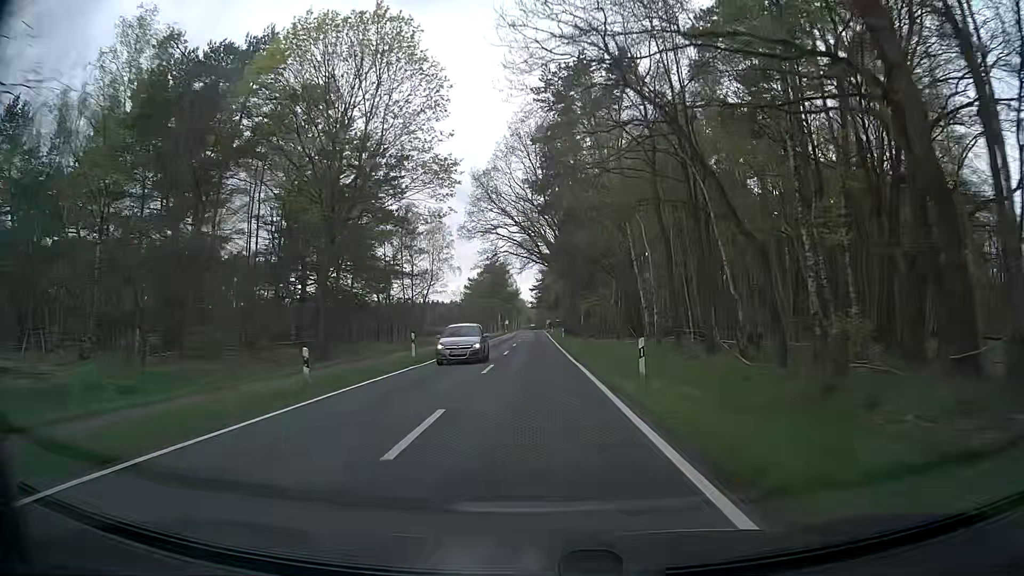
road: secondary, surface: asphalt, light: Day
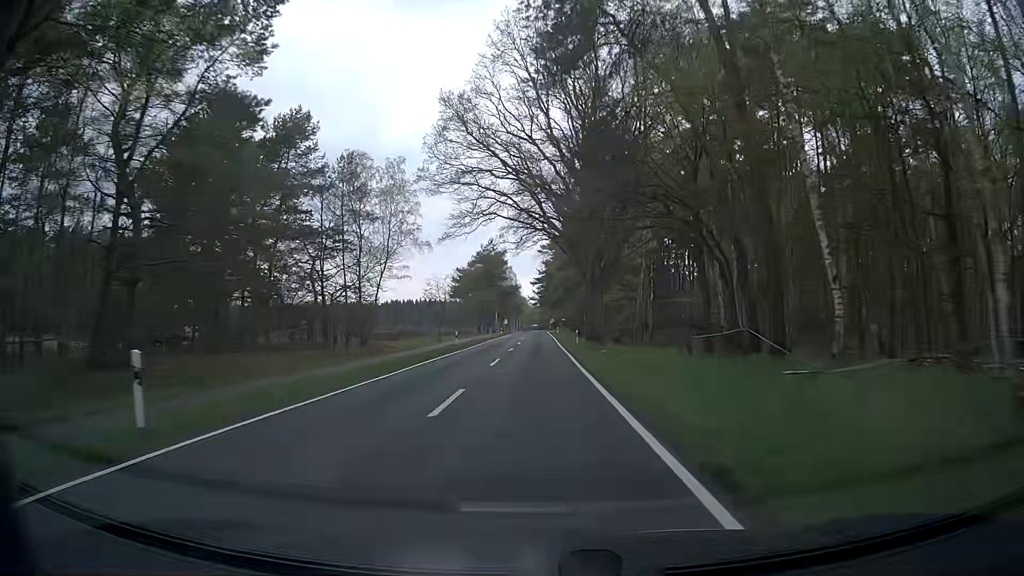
(-0.3, +21.3) m; -1°
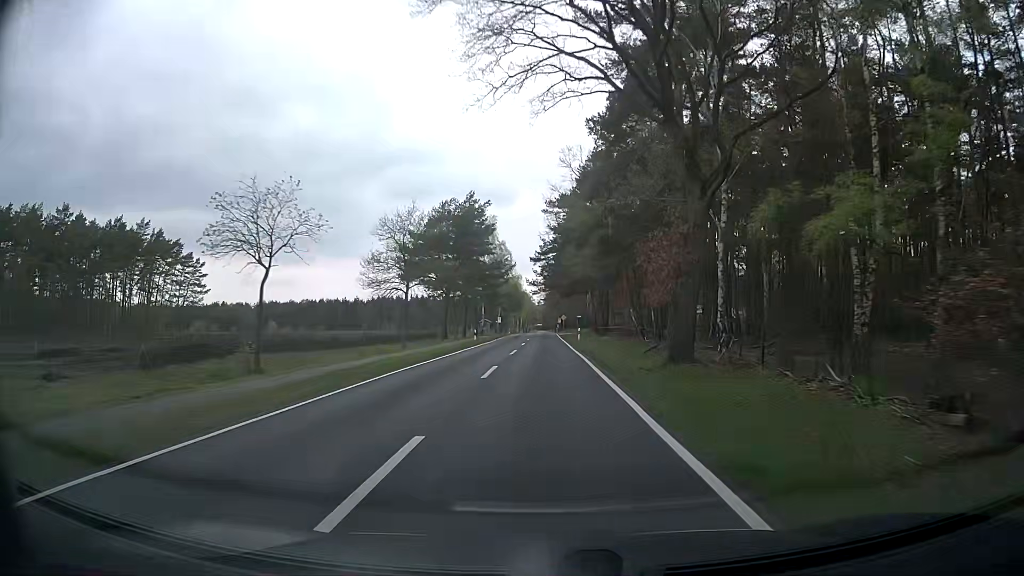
(-0.1, +42.8) m; 0°
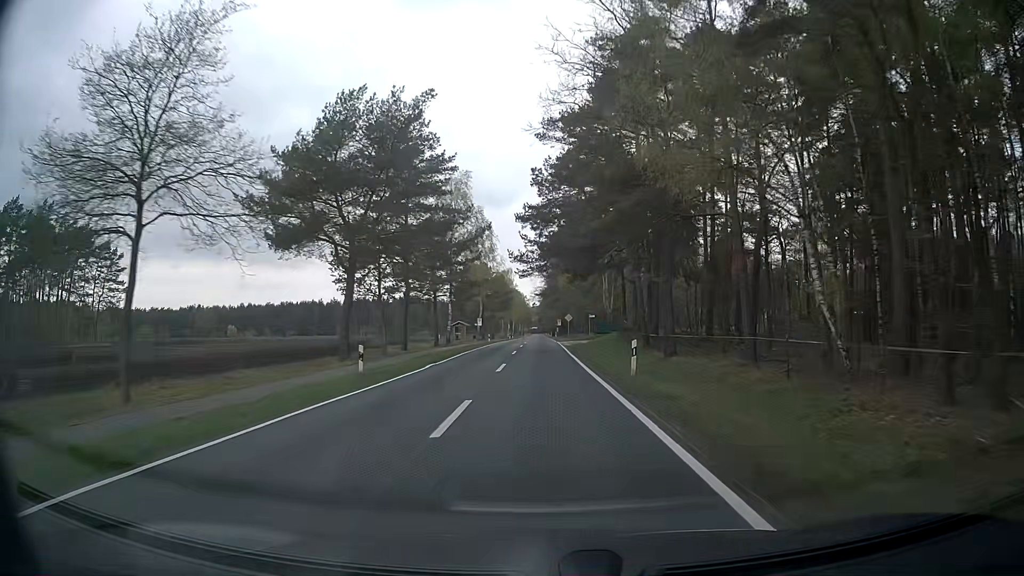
(0.0, +32.2) m; 0°
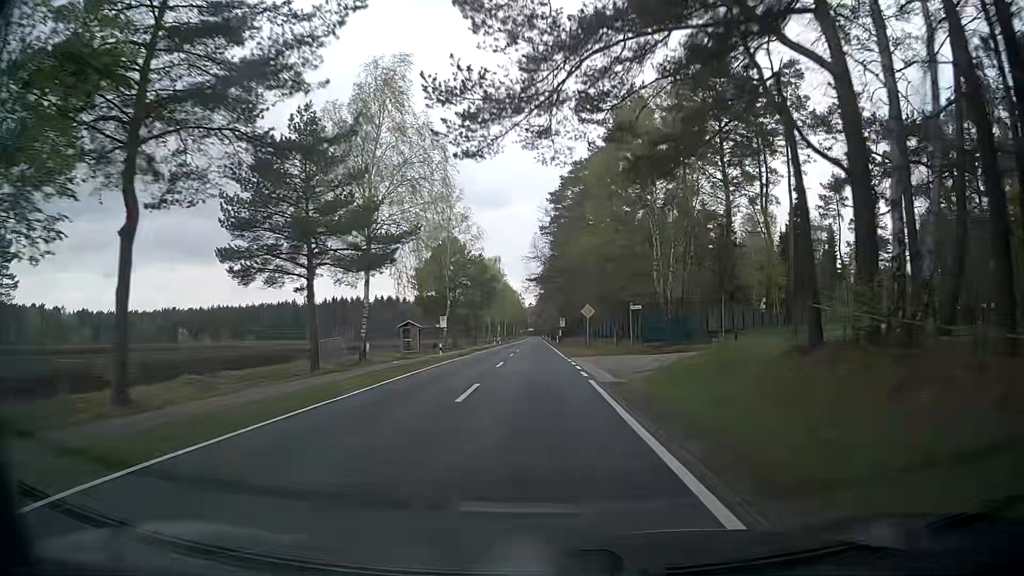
(+0.3, +32.2) m; +1°
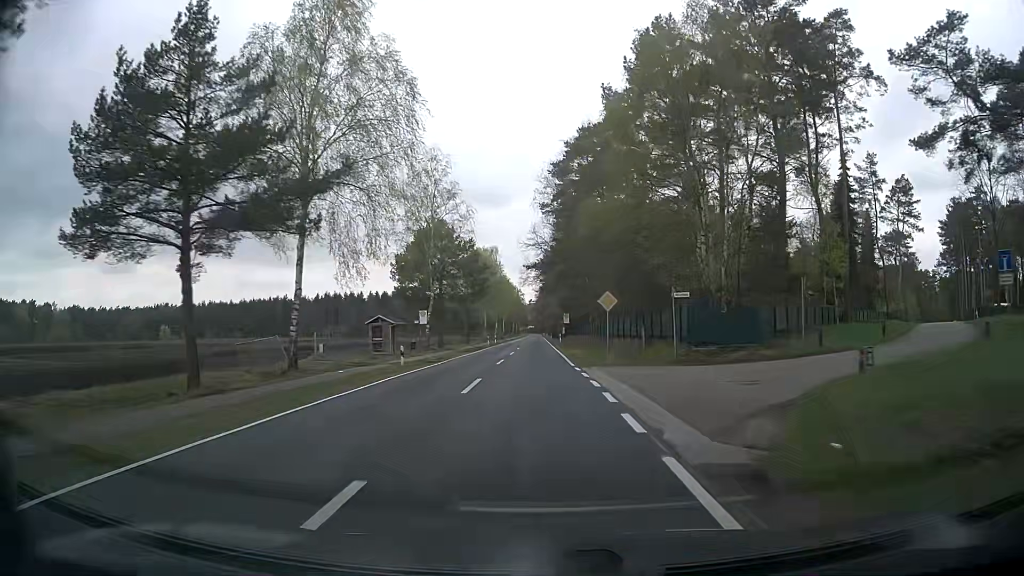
(0.0, +10.7) m; 0°
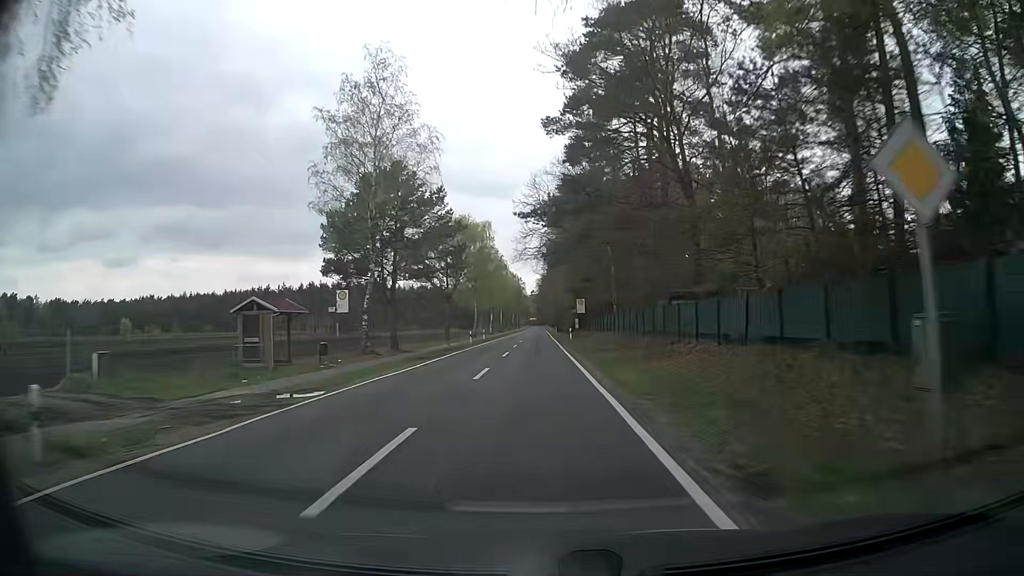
(+0.1, +21.5) m; 0°
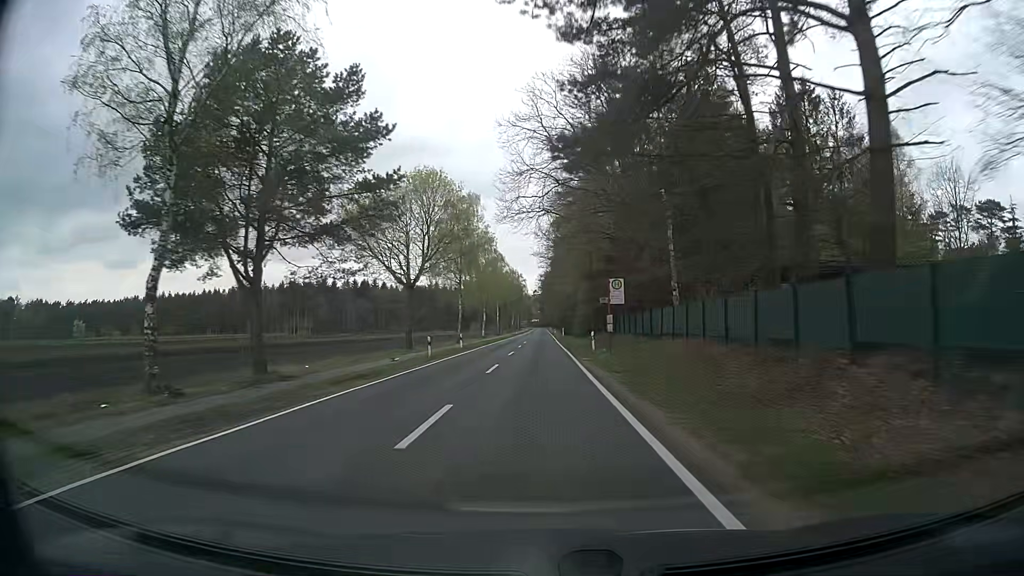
(-0.1, +21.7) m; -1°
(0, +10) (0, +20) (0, +30) (0, +40) (0, +50) (0, +60) (0, +70) (0, +80) (0, +90) (0, +100) m
